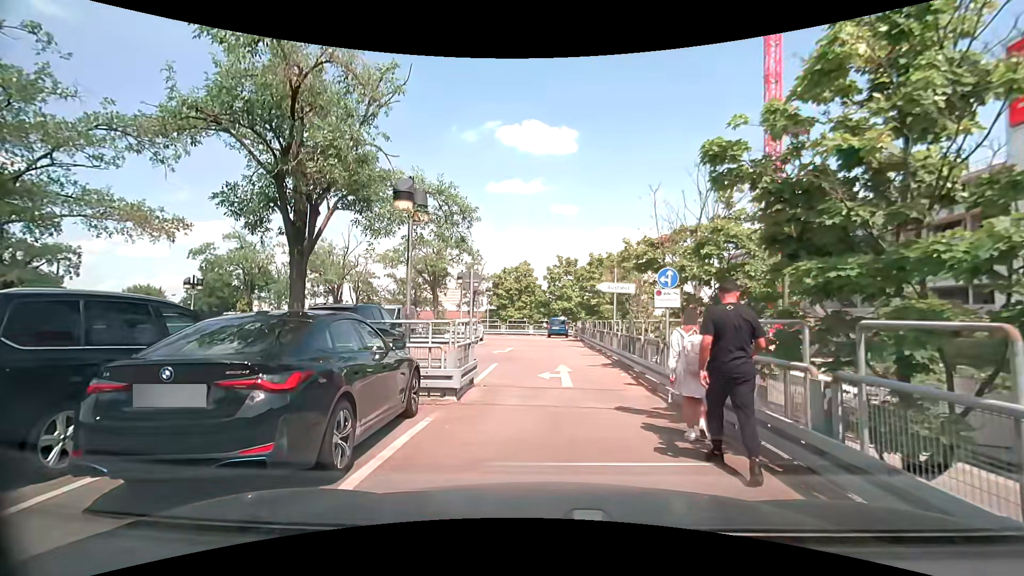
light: Day
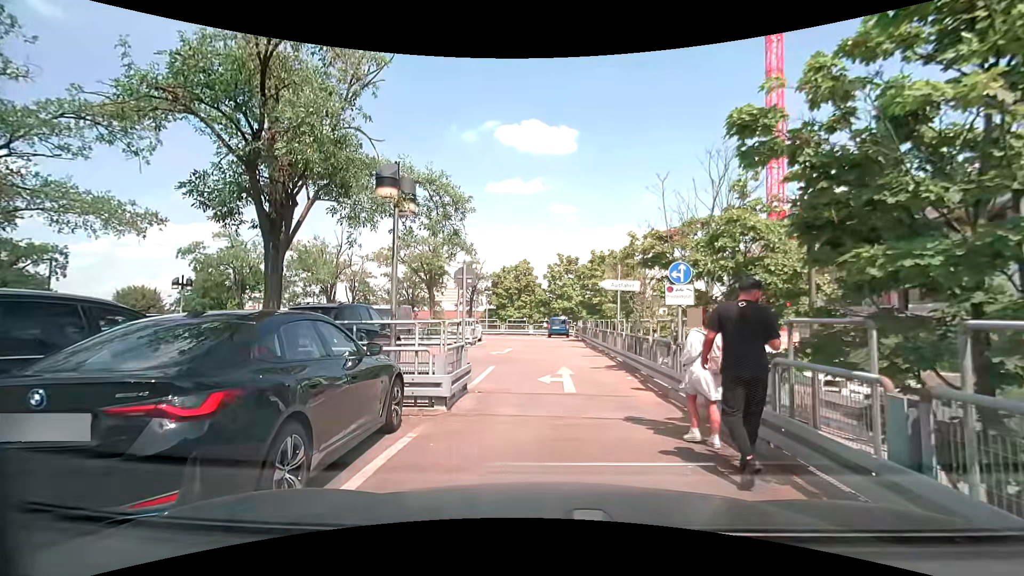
(0.0, +0.9) m; -1°
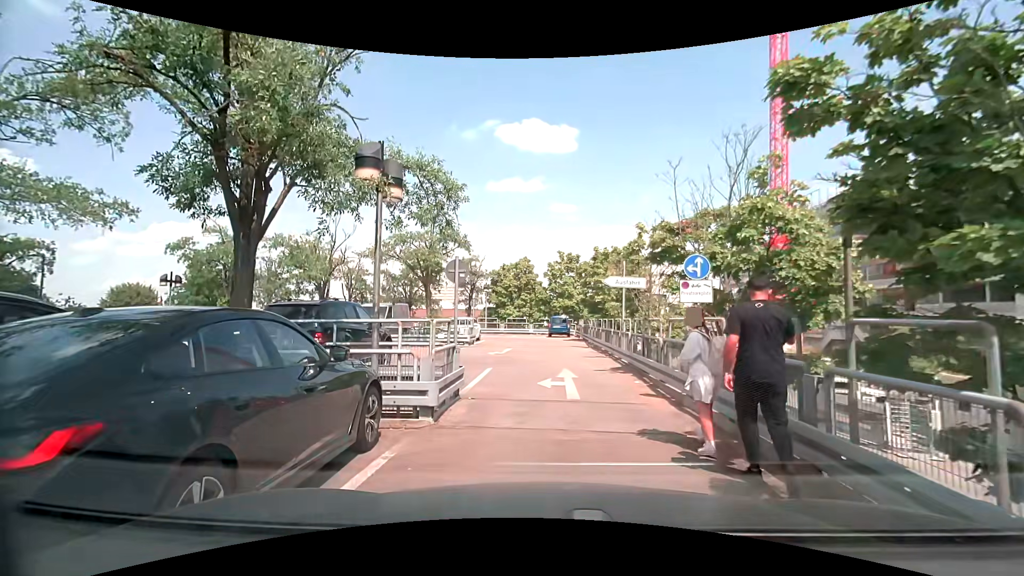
(0.0, +0.9) m; +1°
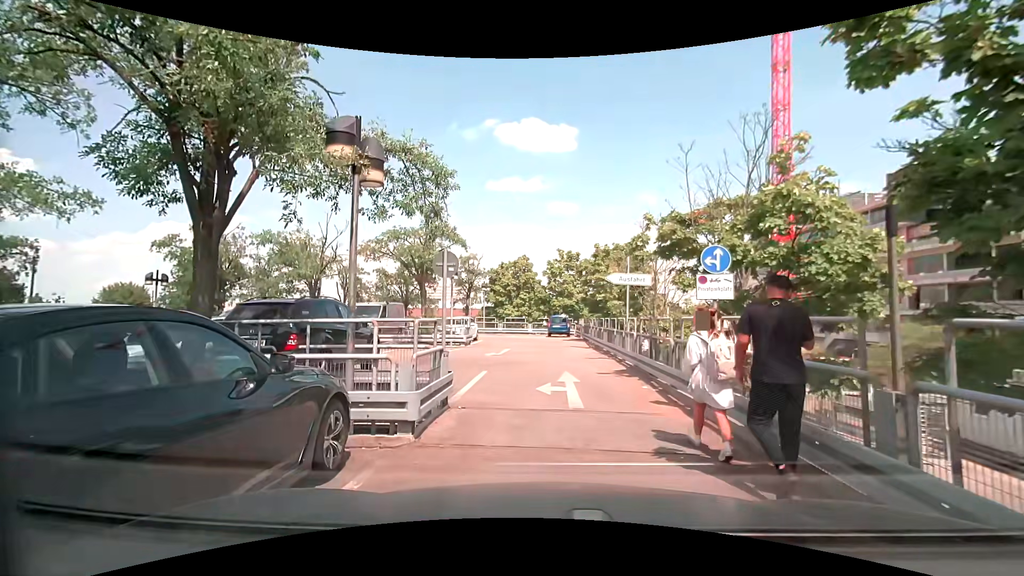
(0.0, +1.0) m; +1°
